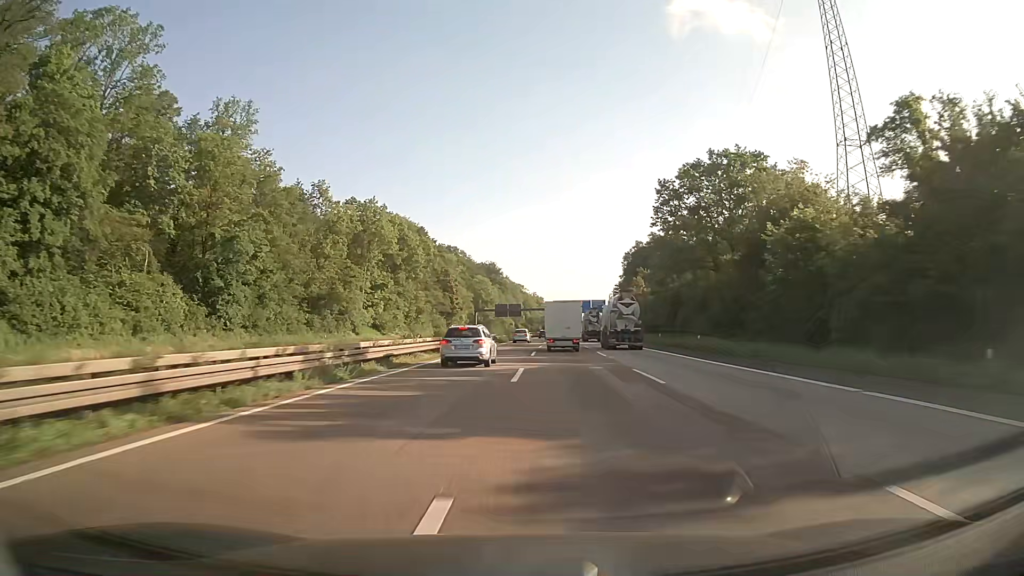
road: motorway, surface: asphalt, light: Day
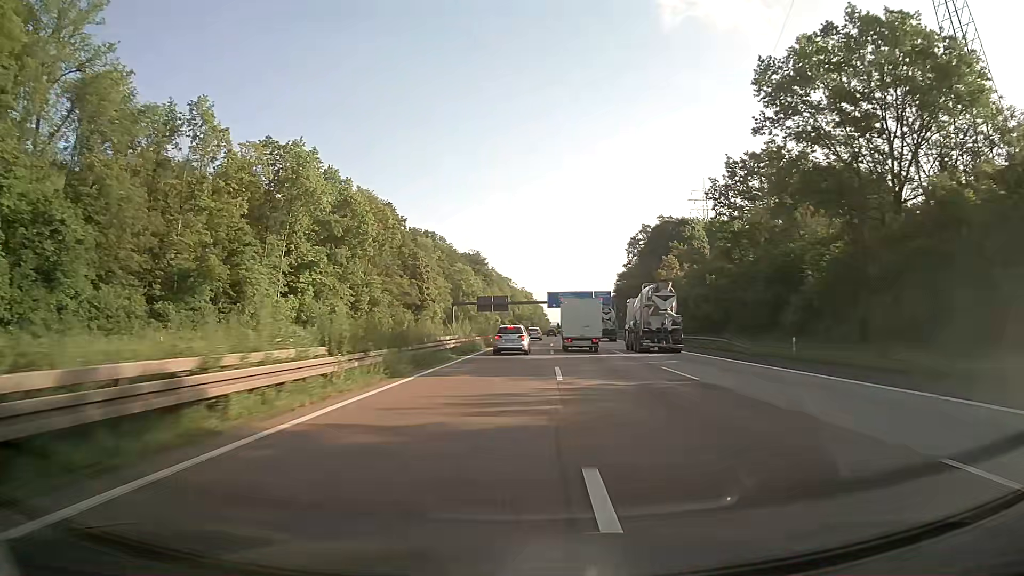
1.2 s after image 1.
(+0.3, +34.7) m; +1°
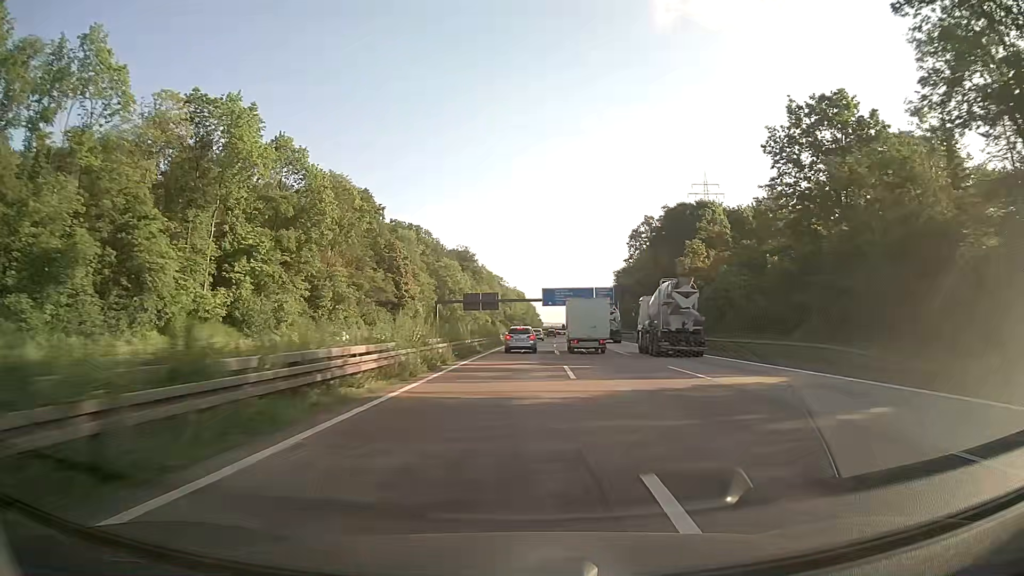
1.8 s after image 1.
(+0.1, +17.4) m; +1°
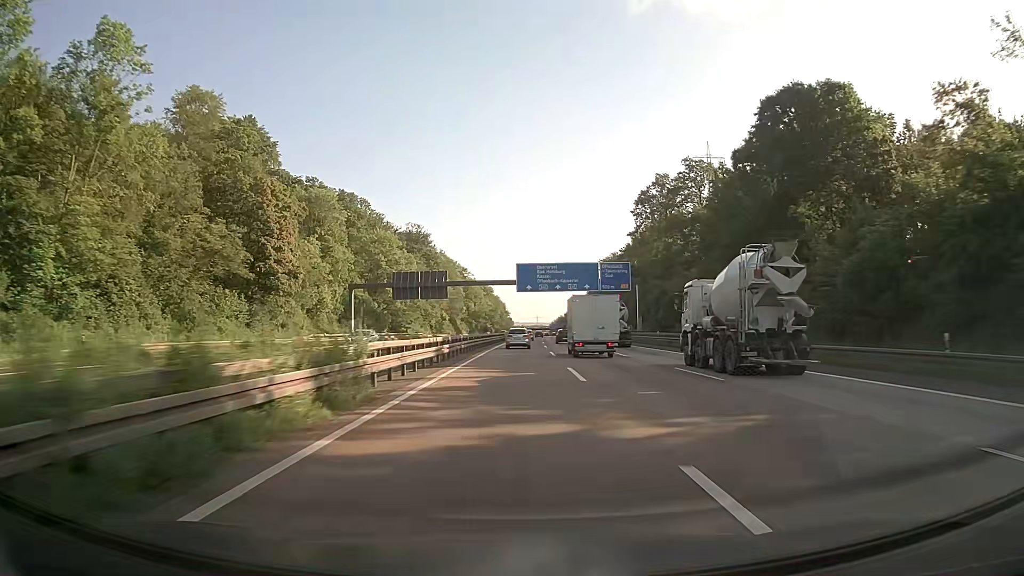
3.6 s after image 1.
(+1.3, +53.3) m; +3°
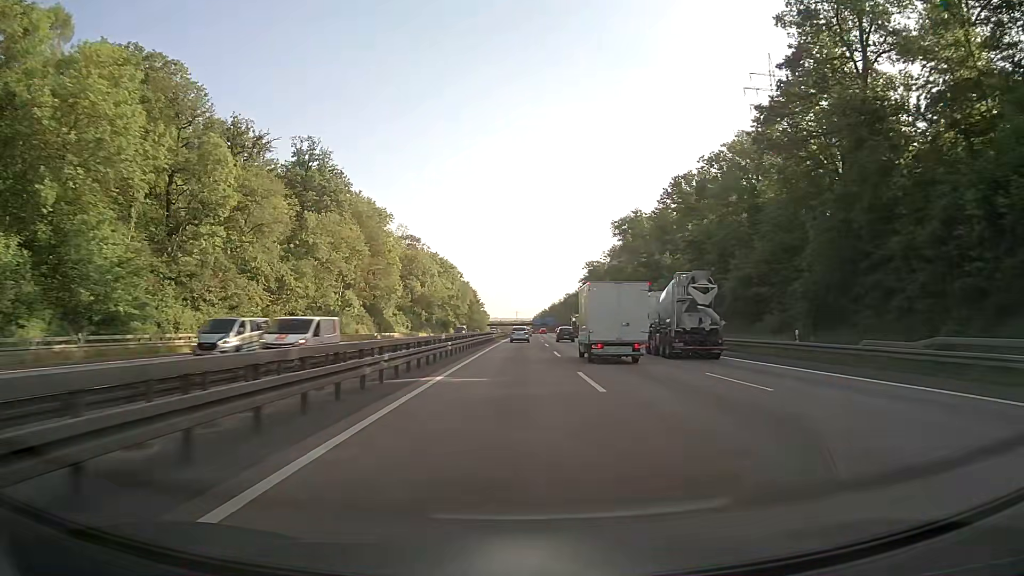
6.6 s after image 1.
(+1.8, +92.1) m; +2°
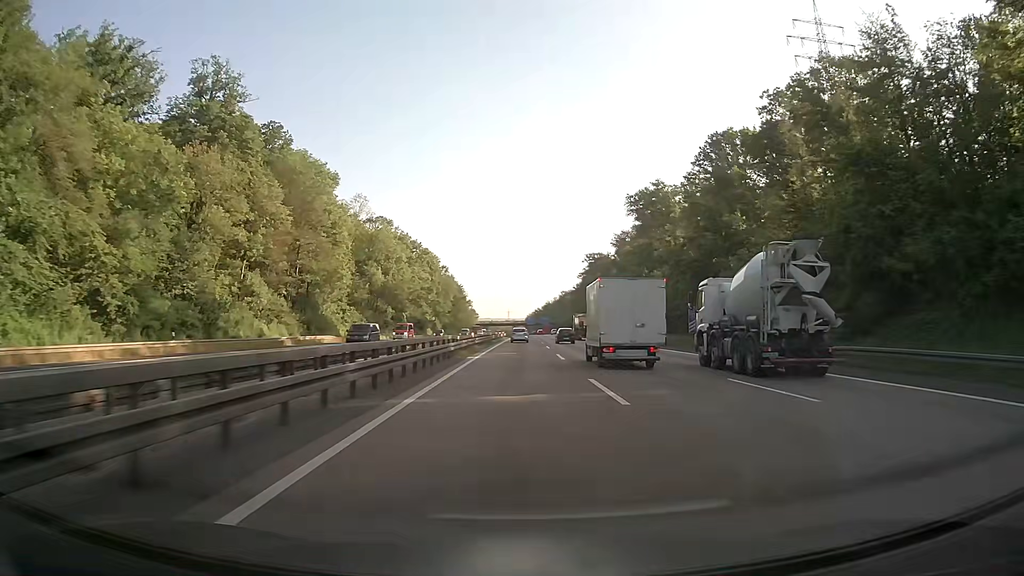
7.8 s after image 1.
(+0.2, +37.5) m; +1°
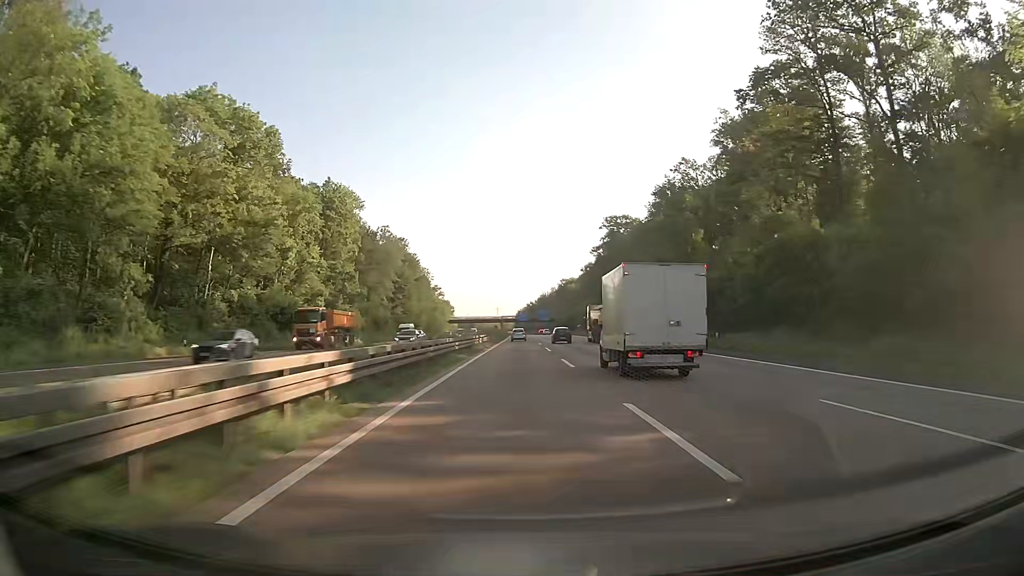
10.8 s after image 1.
(+0.7, +94.4) m; +1°
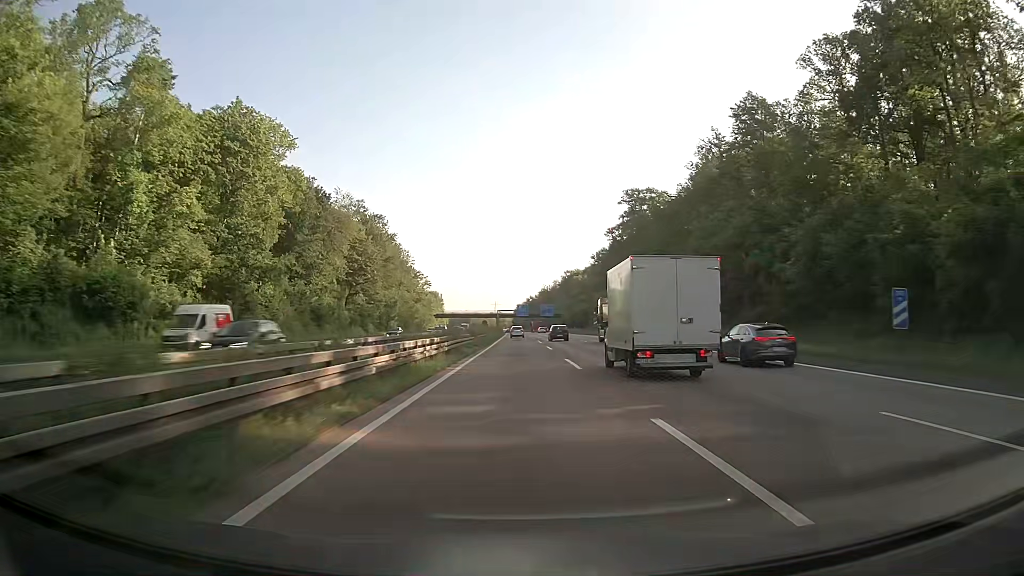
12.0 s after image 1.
(0.0, +37.9) m; 0°
(0, +10) (0, +20) (0, +30) (0, +40) (0, +50) (0, +60) (+1, +70) (+1, +80) (+1, +90) (+1, +100) m
